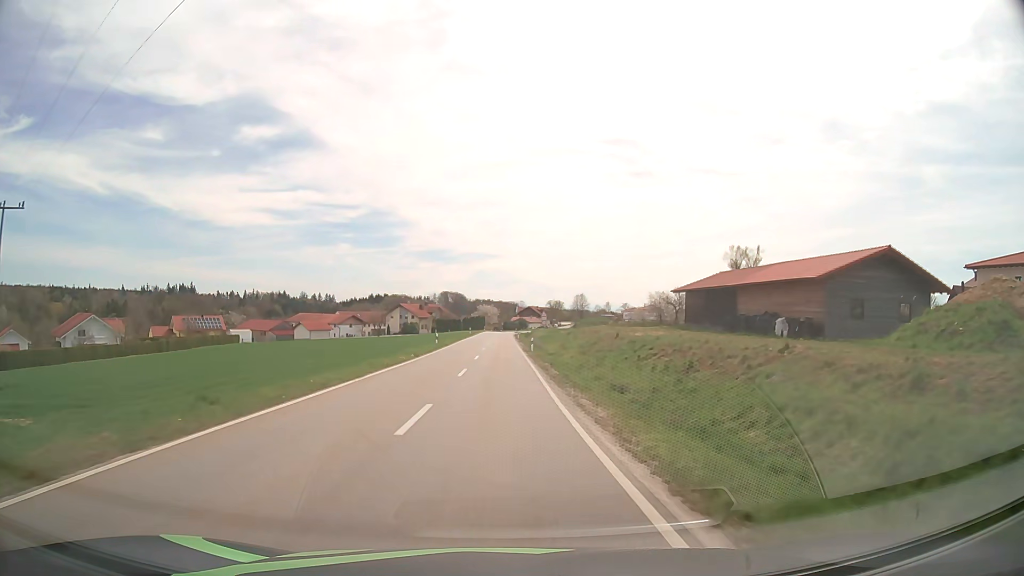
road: tertiary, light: Day
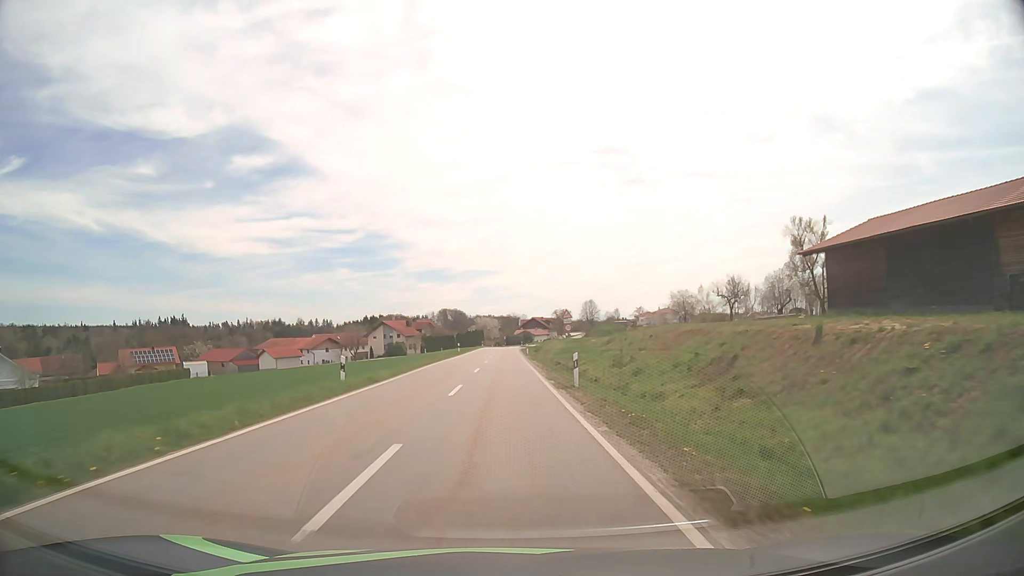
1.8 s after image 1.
(-0.1, +29.0) m; 0°
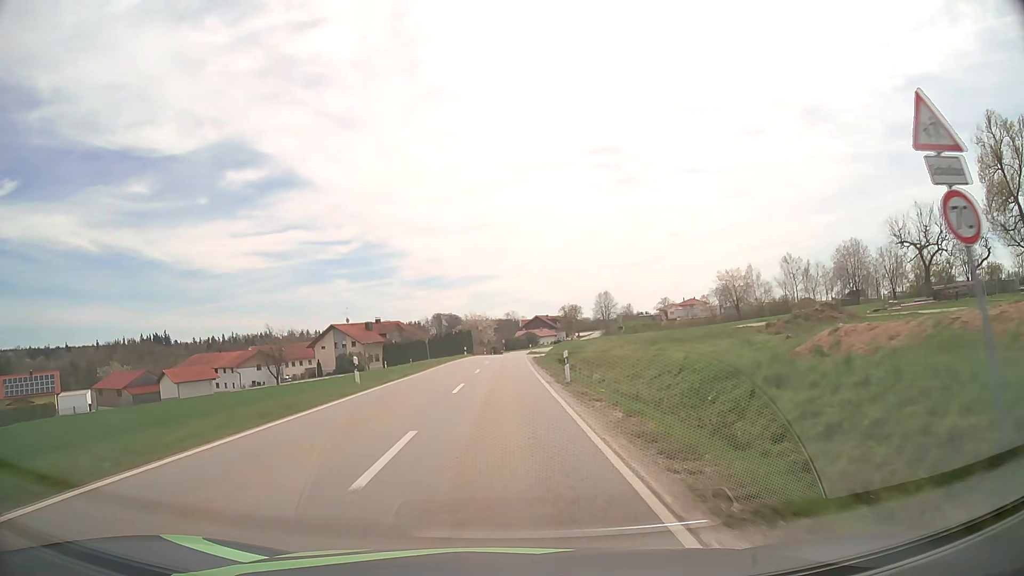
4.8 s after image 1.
(+0.1, +46.5) m; 0°
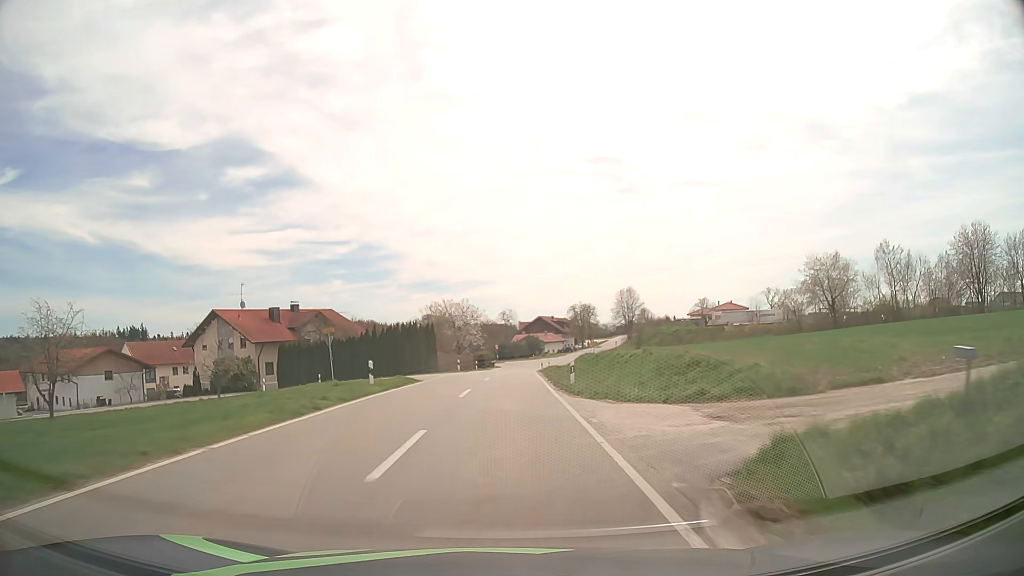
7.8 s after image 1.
(+0.1, +47.9) m; 0°
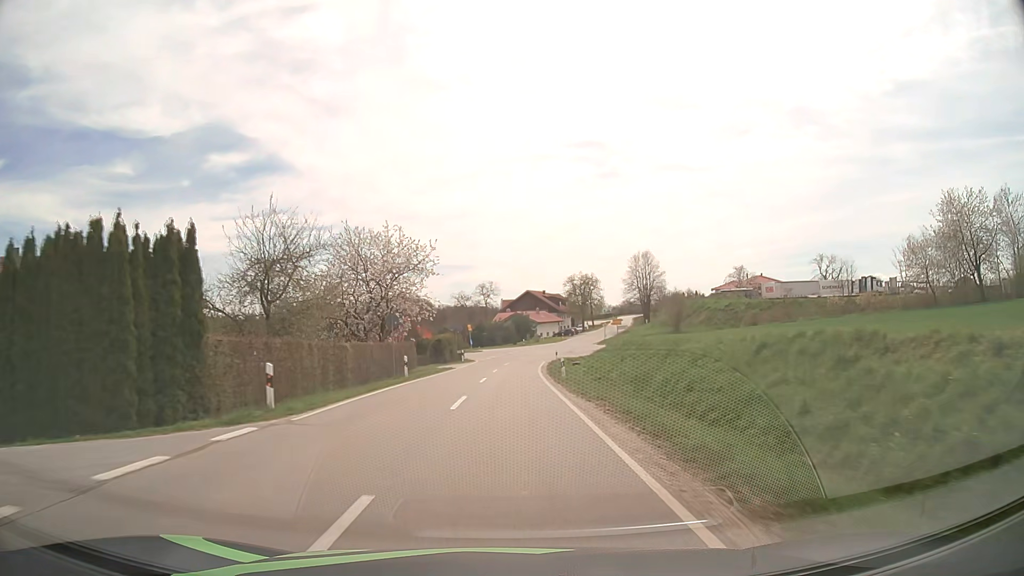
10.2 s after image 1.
(+0.3, +40.9) m; +2°
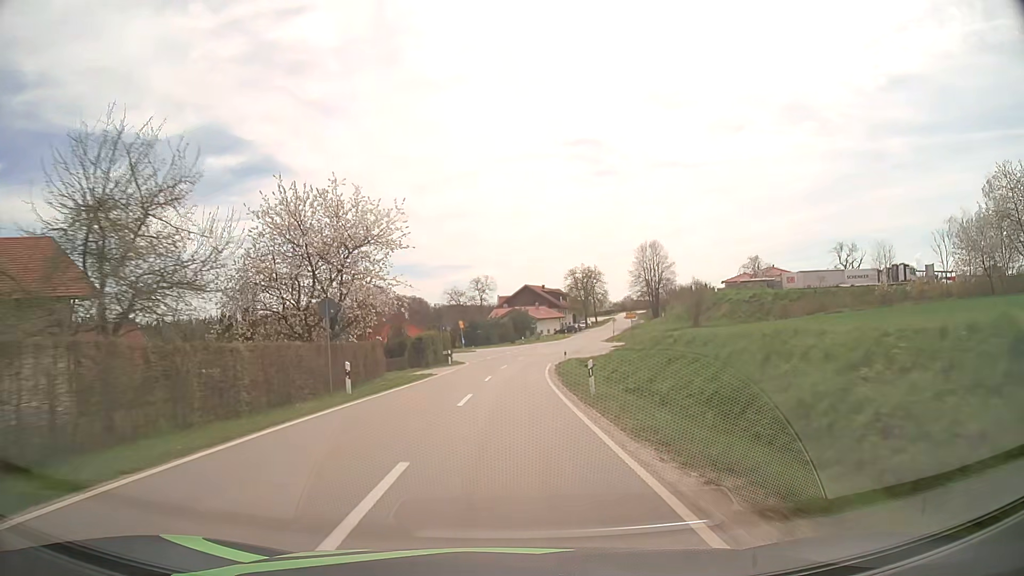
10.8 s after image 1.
(0.0, +10.5) m; 0°
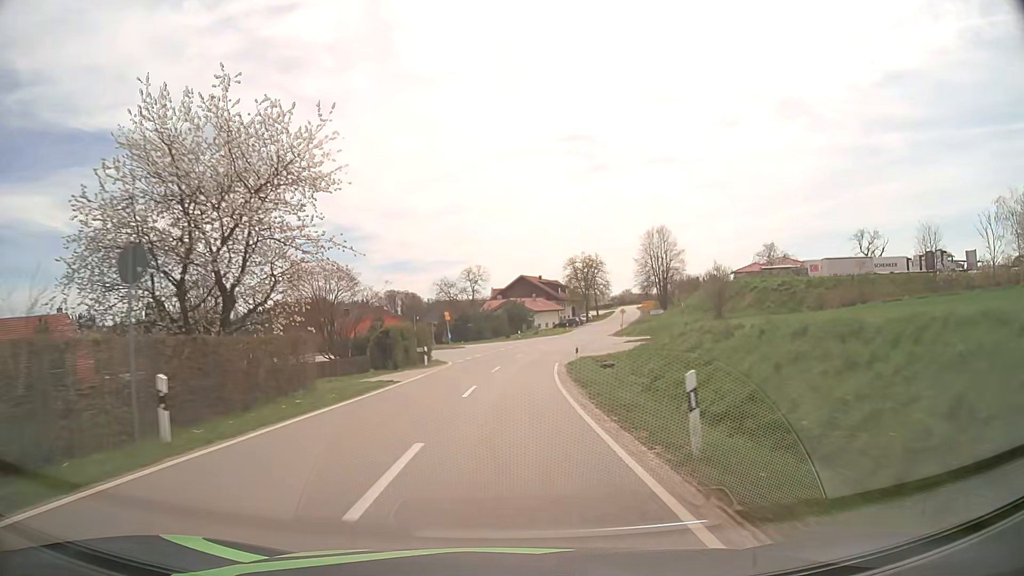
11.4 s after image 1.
(0.0, +10.6) m; 0°
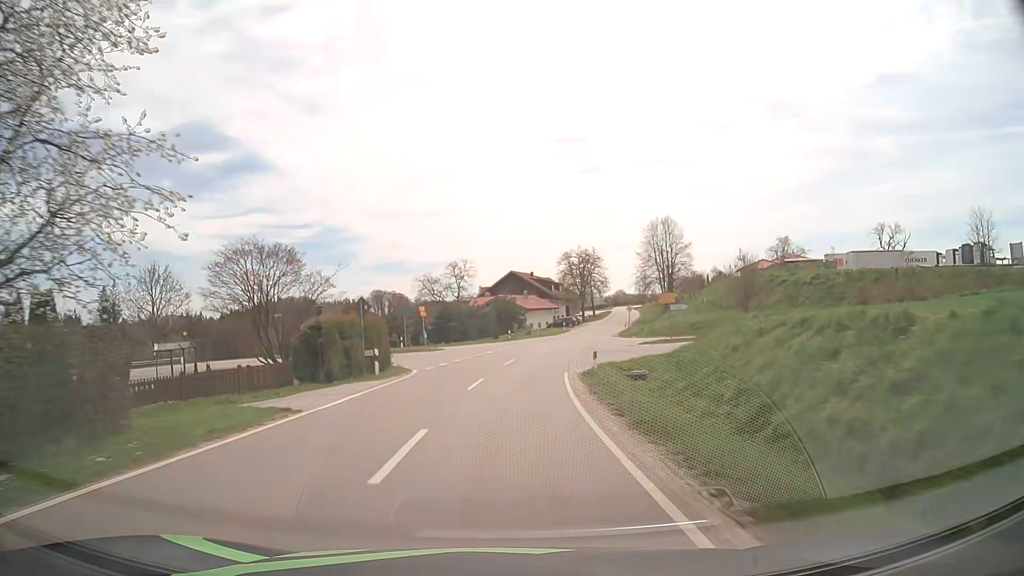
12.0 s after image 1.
(+0.1, +10.7) m; +1°
(0, +10) (+1, +20) (+1, +30) (+3, +40) (+5, +50) (+7, +59) (+9, +69) (+12, +79) (+15, +88) (+17, +98) m
